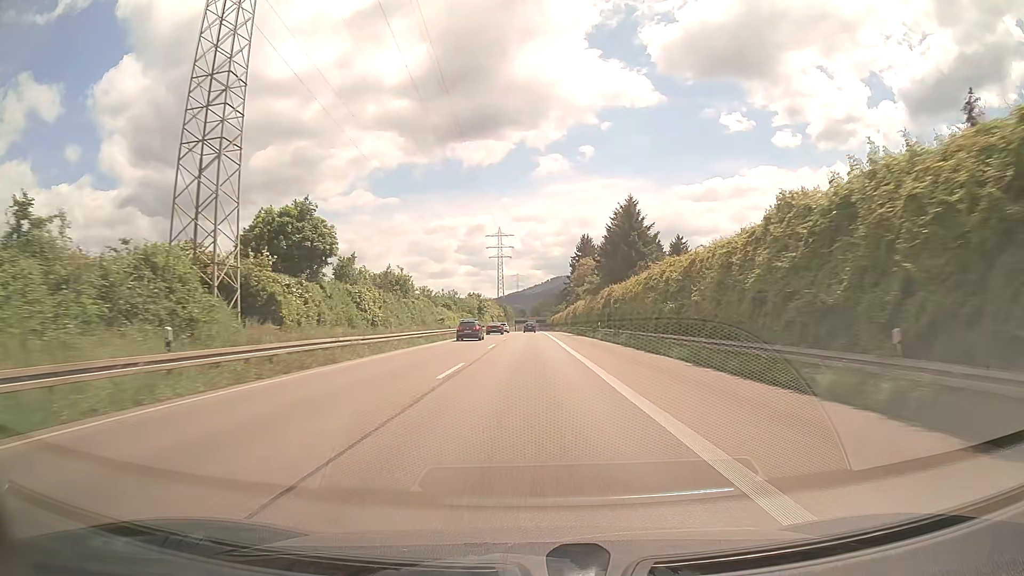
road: trunk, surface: asphalt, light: Day
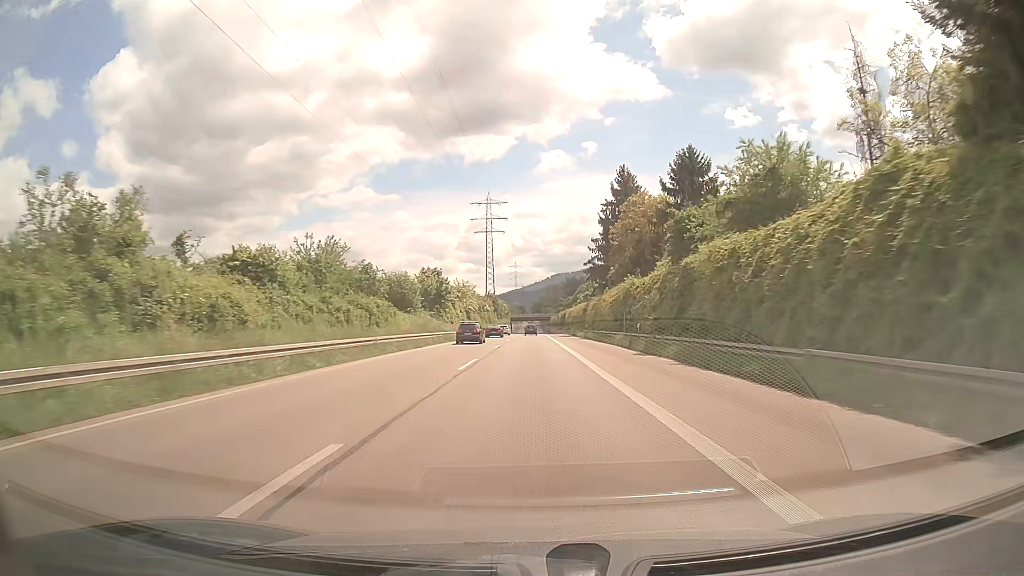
(-0.1, +68.8) m; 0°
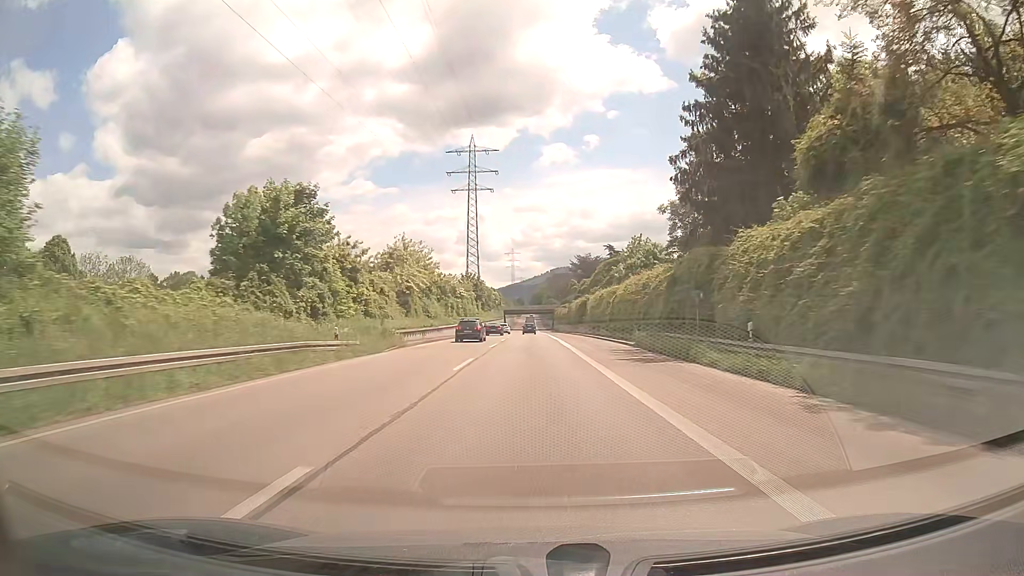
(+0.2, +55.6) m; 0°
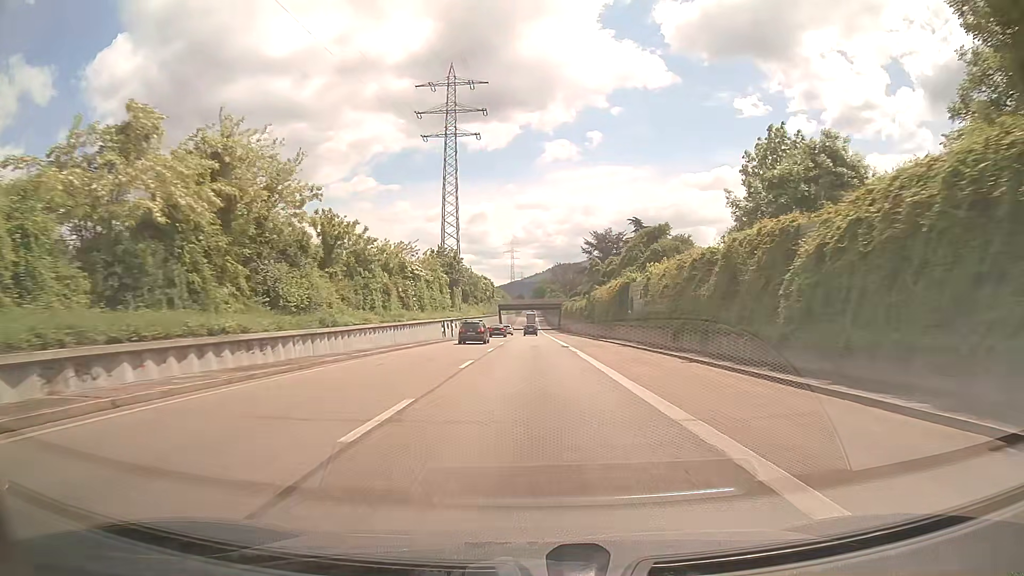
(-0.2, +40.6) m; 0°
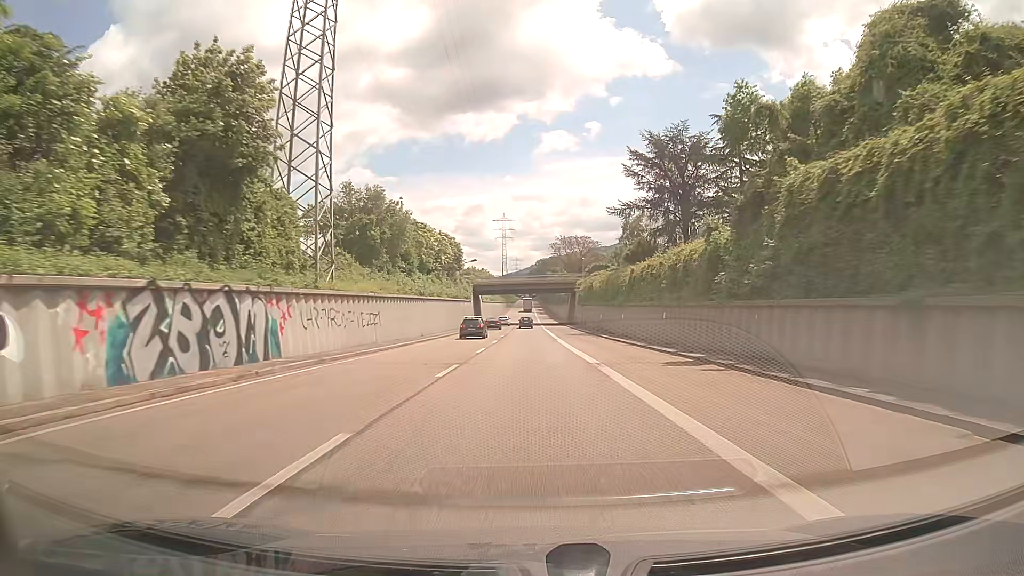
(0.0, +63.6) m; 0°
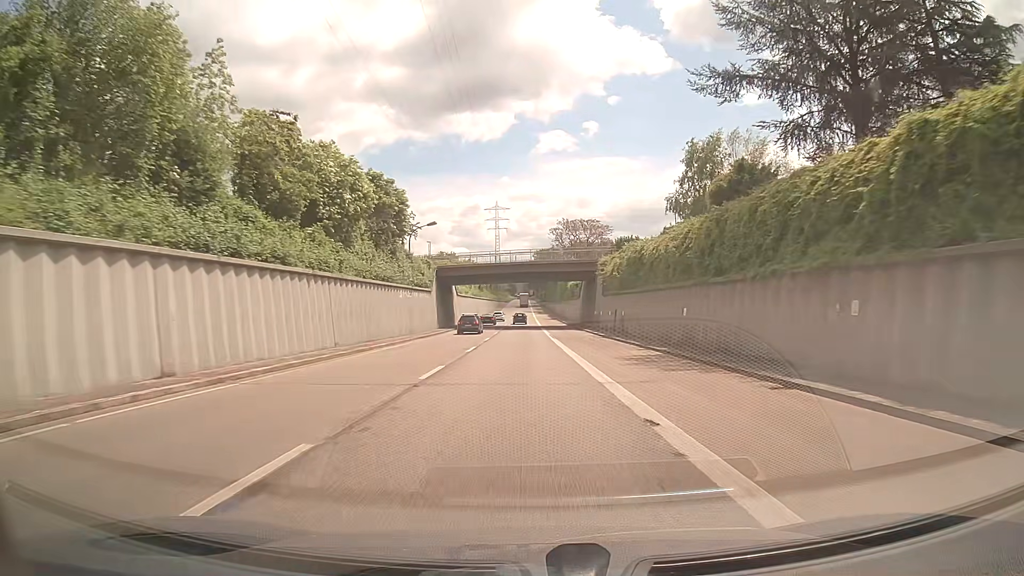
(0.0, +36.5) m; 0°
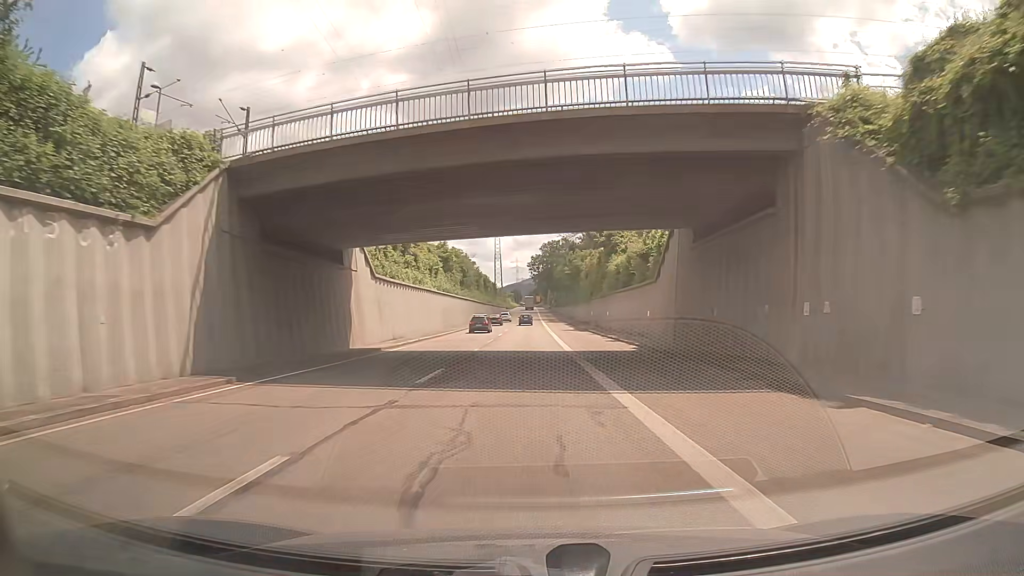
(-0.3, +48.9) m; -1°
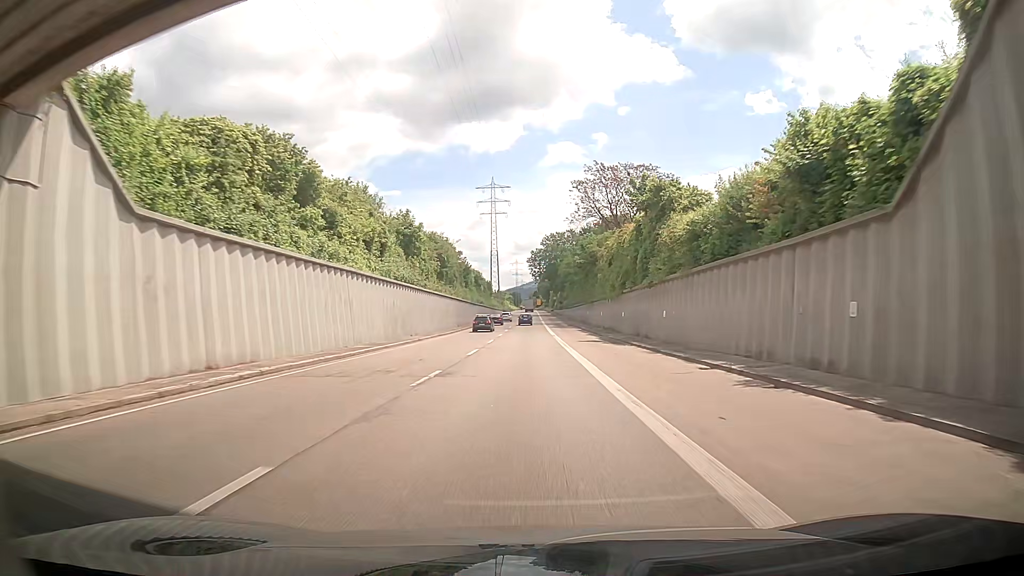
(-0.1, +24.7) m; -1°
(0, +10) (0, +20) (0, +30) (+1, +40) (+1, +50) (+1, +60) (+1, +70) (+2, +80) (+2, +90) (+2, +100) m
